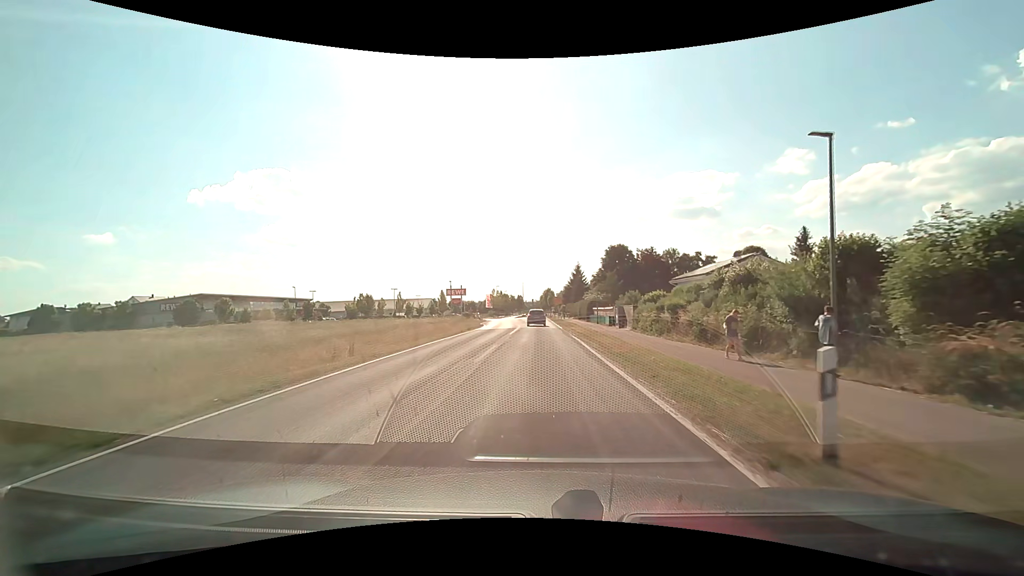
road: tertiary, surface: asphalt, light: Day
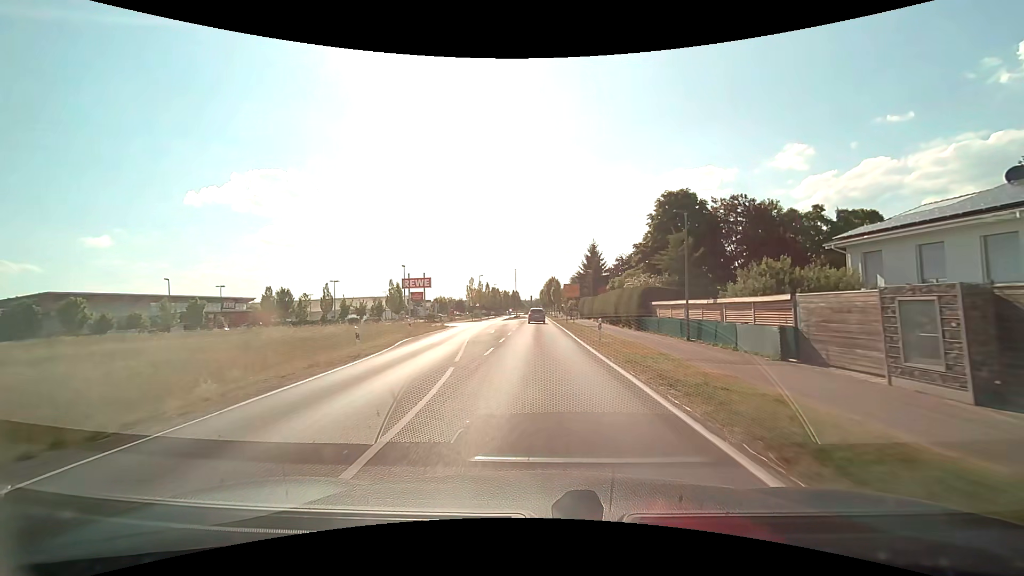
(+0.1, +36.9) m; 0°
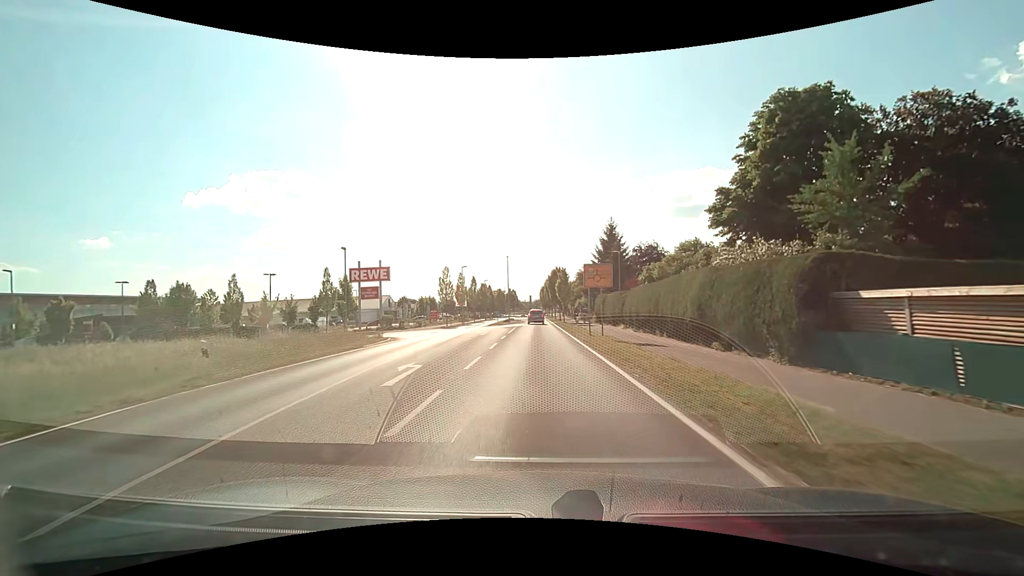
(0.0, +21.7) m; 0°
(0, +10) (0, +20) (0, +30) (0, +40) (0, +50) (0, +60) (0, +70) (0, +80) (0, +90) (0, +100) m
